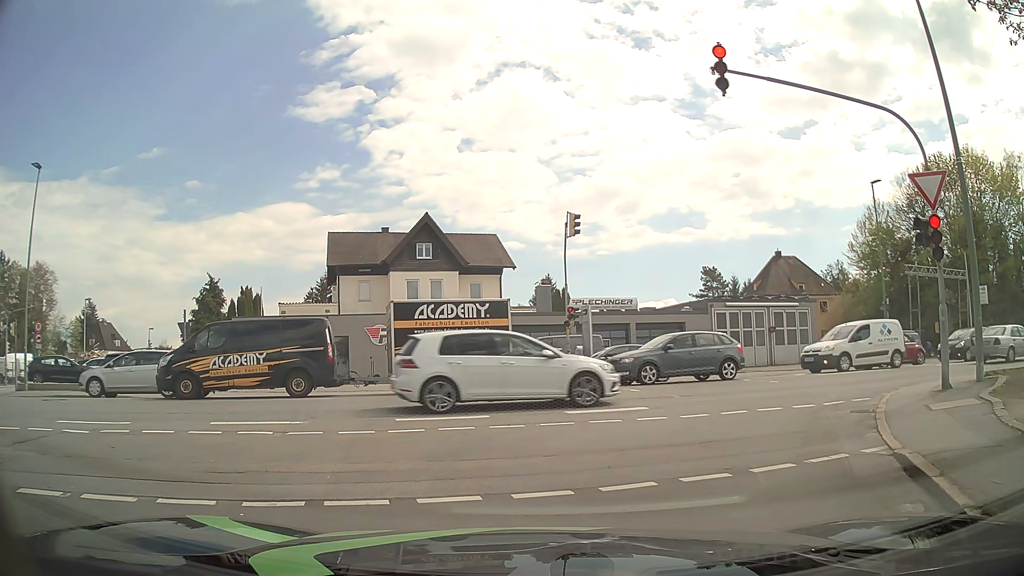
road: residential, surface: asphalt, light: Day
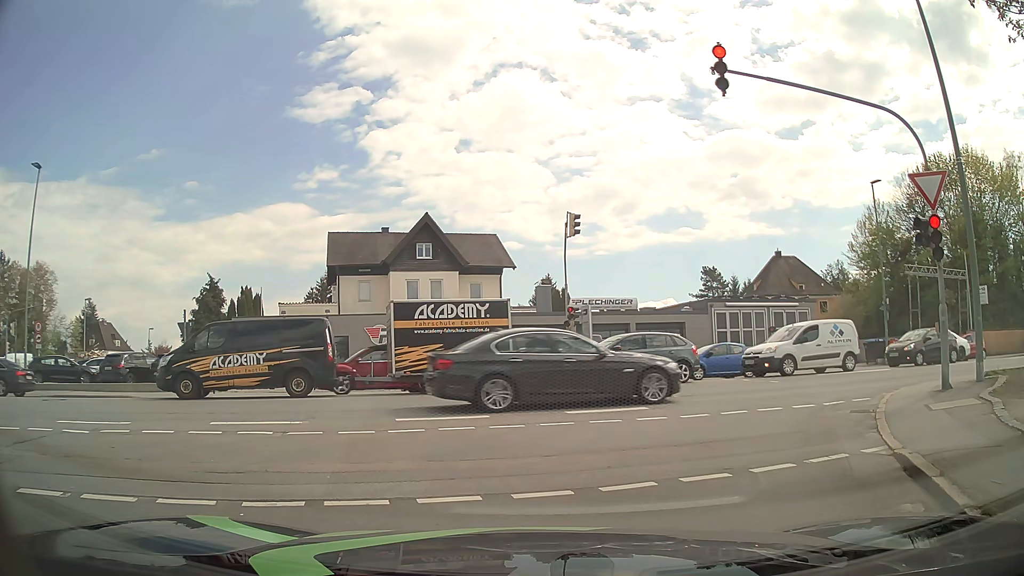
(0.0, 0.0) m; 0°
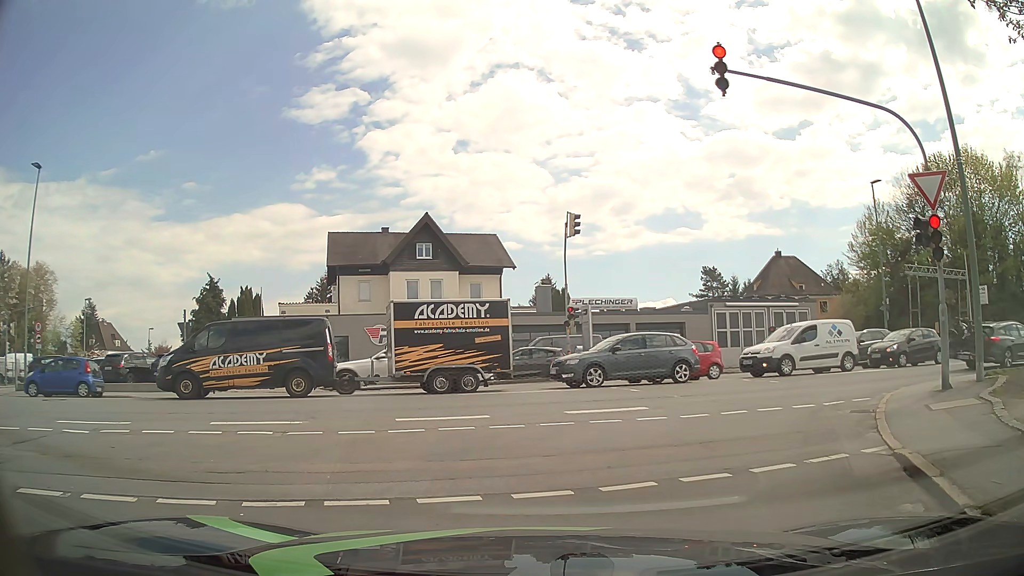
(0.0, 0.0) m; 0°
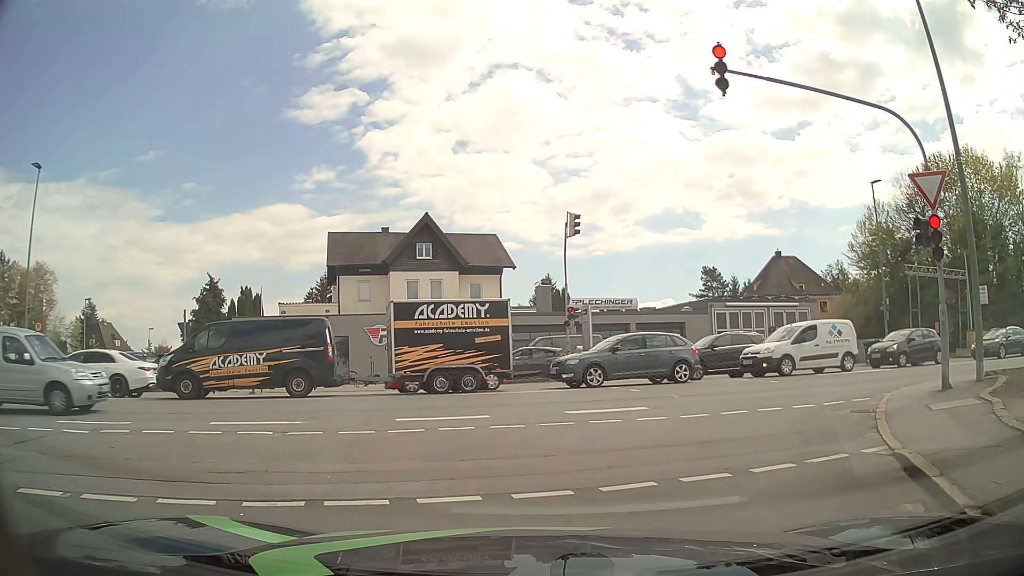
(0.0, 0.0) m; 0°
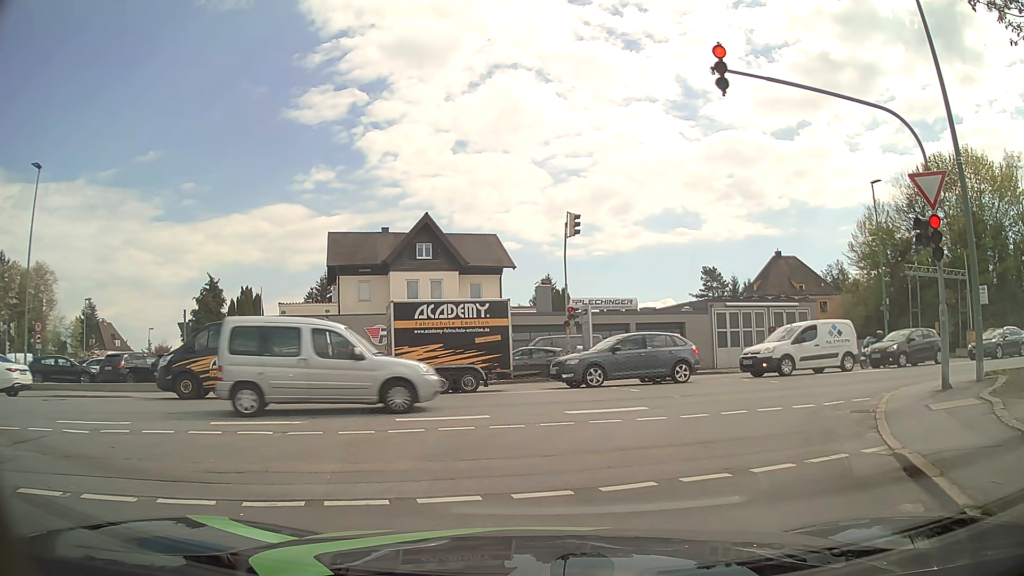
(0.0, 0.0) m; 0°
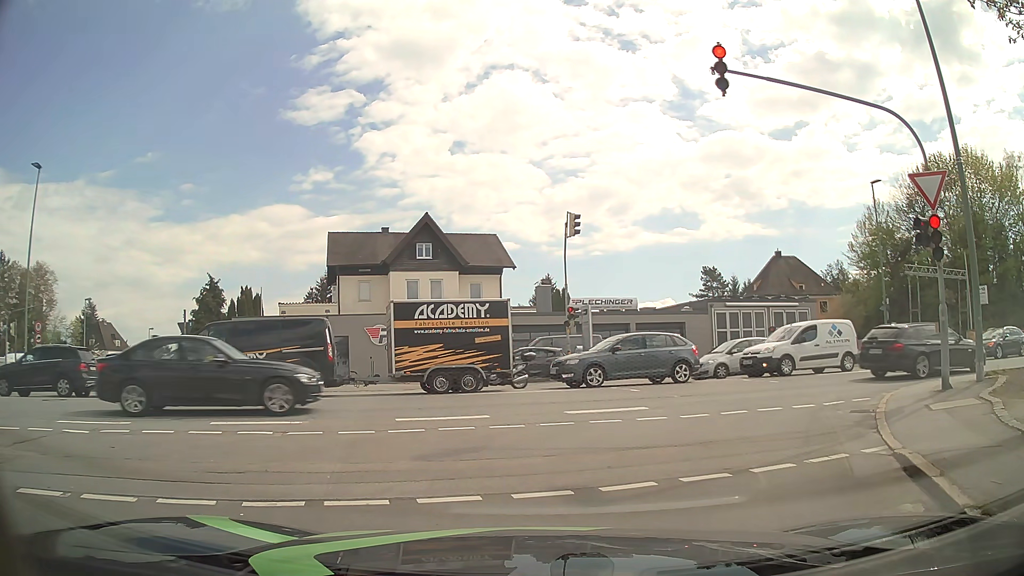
(0.0, 0.0) m; 0°
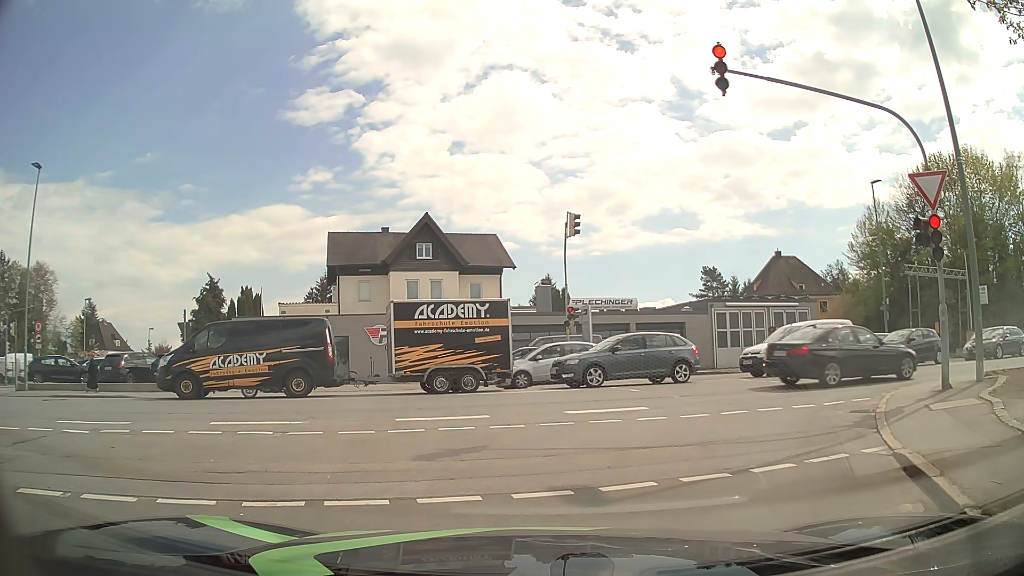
(0.0, 0.0) m; 0°
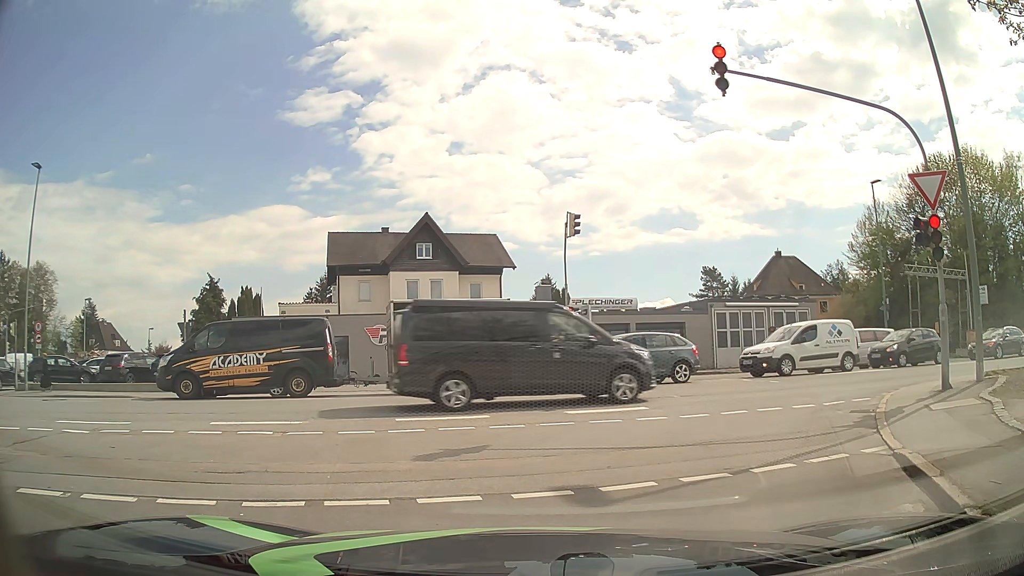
(0.0, 0.0) m; 0°
(+2, +10) (+9, +17) (+18, +20) (+28, +22) (+38, +24) (+48, +27) (+57, +29) (+67, +31) (+77, +33) (+87, +35) m
